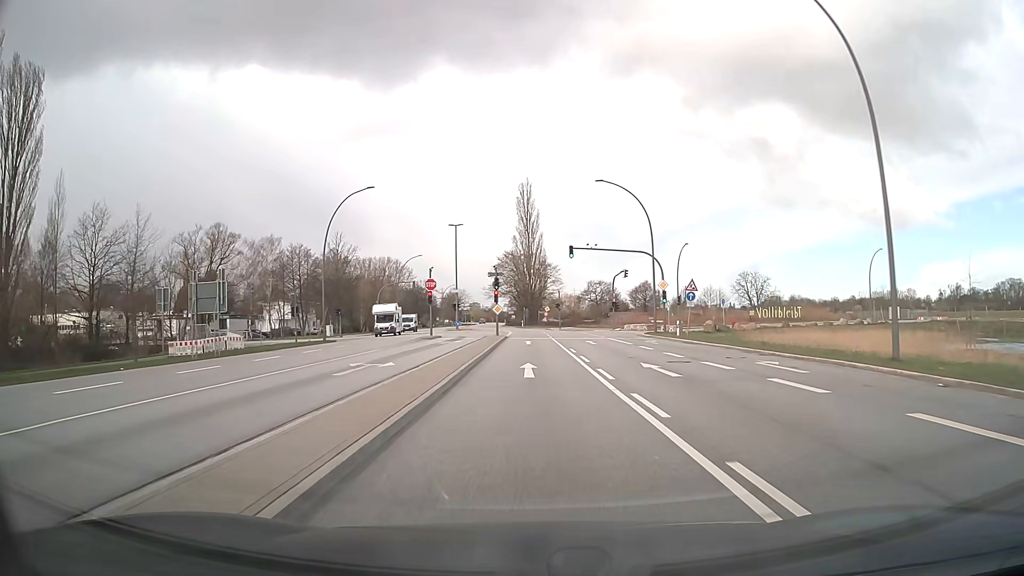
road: secondary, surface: asphalt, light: Day
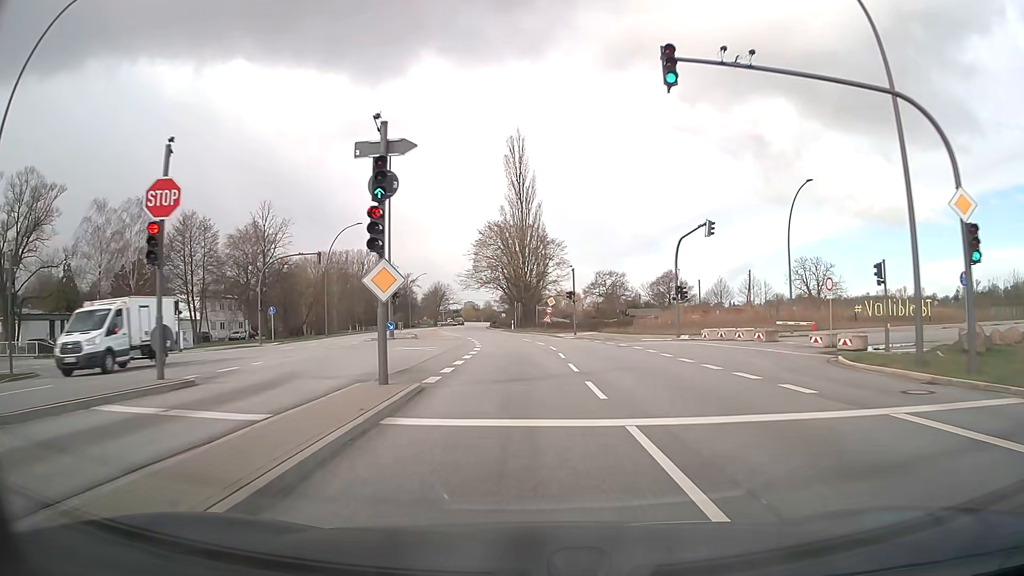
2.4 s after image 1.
(+0.1, +37.1) m; 0°
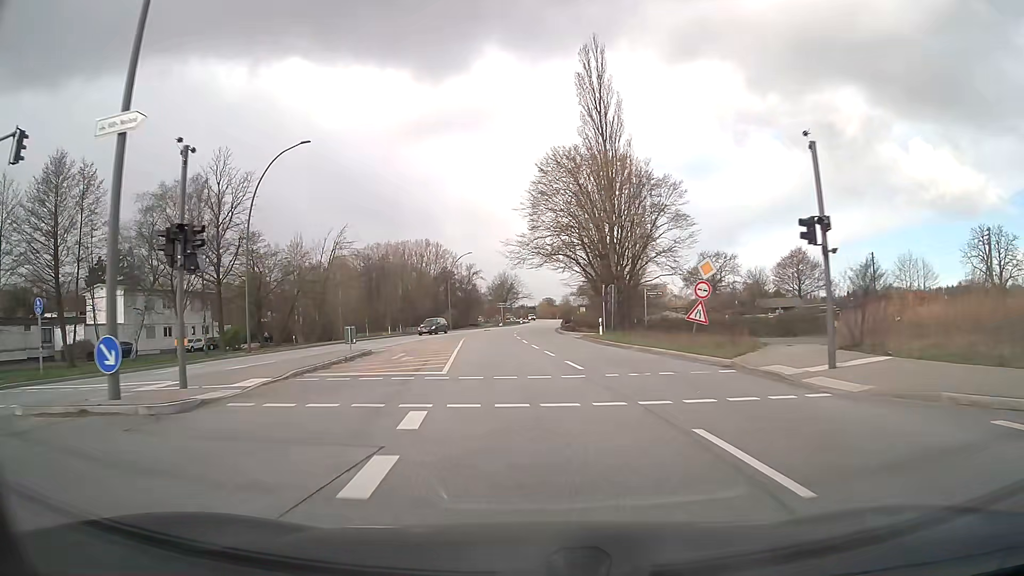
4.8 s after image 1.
(-1.2, +36.0) m; -6°
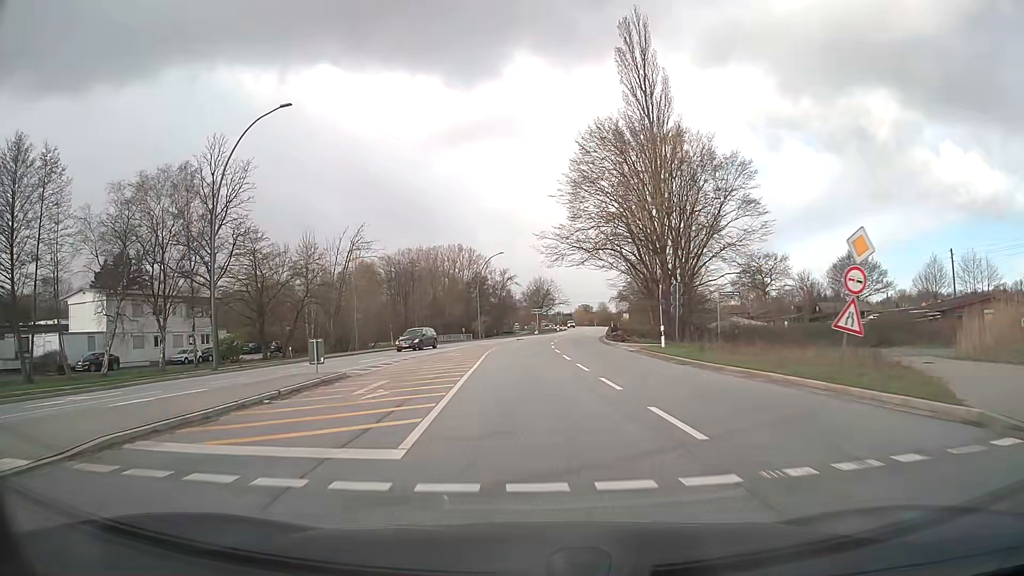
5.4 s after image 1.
(-0.3, +8.9) m; -3°
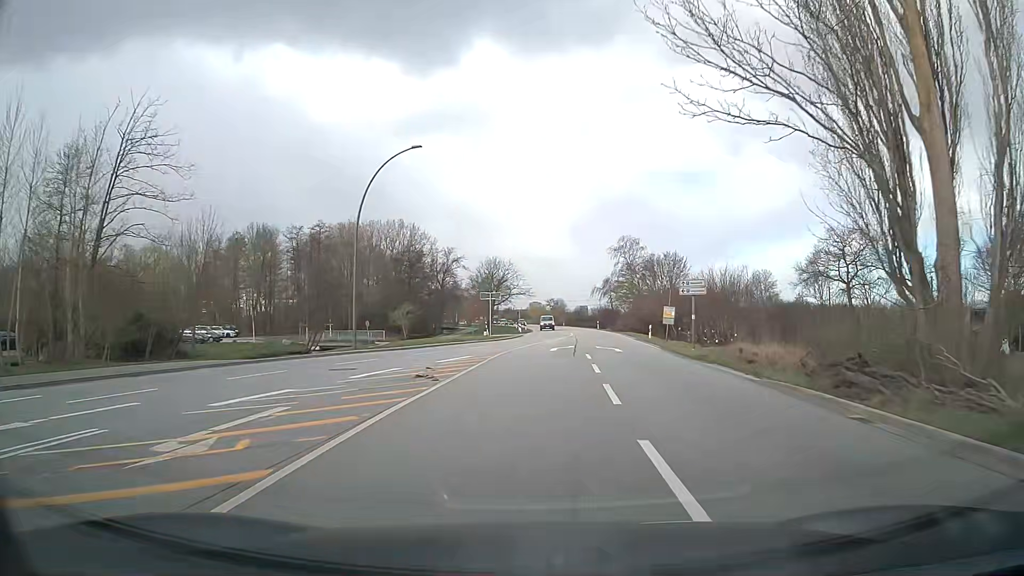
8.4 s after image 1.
(-0.3, +45.3) m; +3°
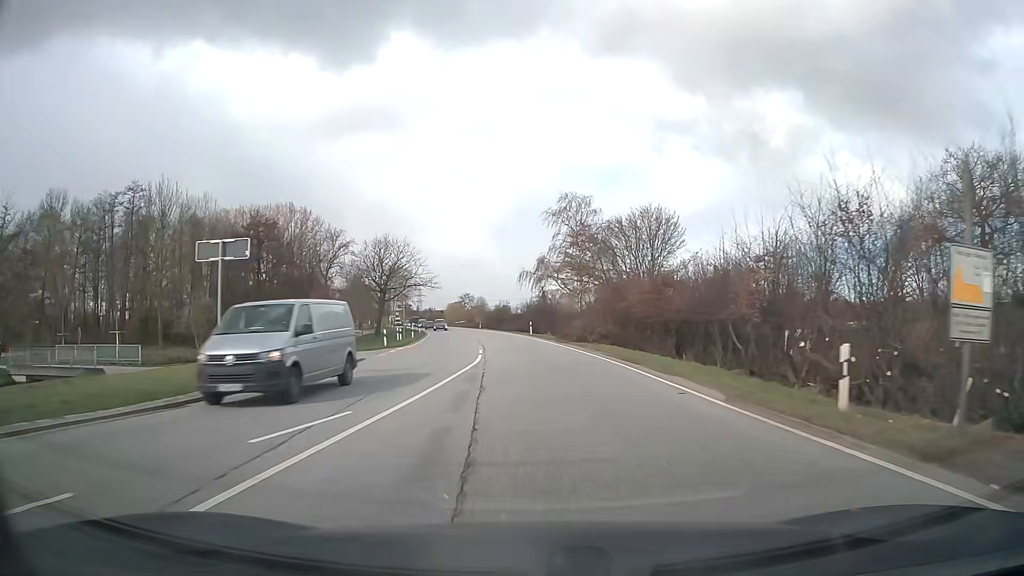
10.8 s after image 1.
(+3.0, +37.5) m; +7°
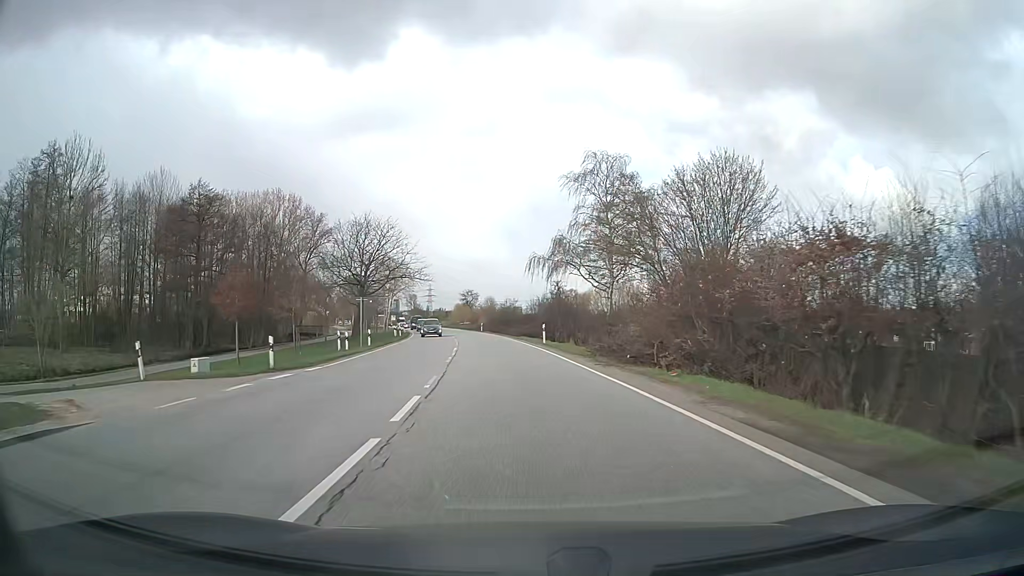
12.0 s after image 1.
(-0.1, +19.1) m; -1°
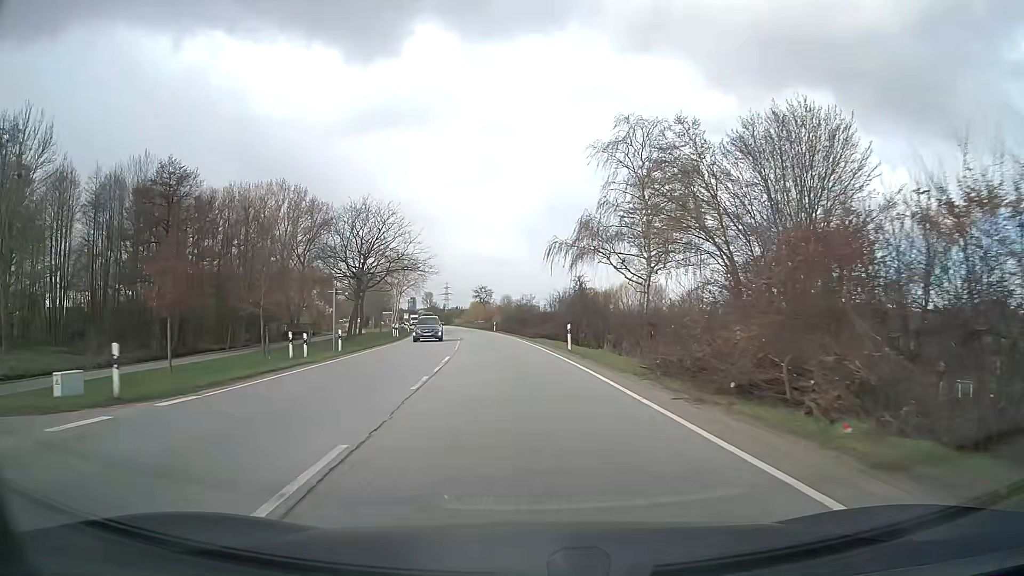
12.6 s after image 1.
(-0.1, +9.6) m; -1°
(0, +10) (-1, +20) (-1, +30) (-2, +40) (-3, +50) (-4, +60) (-5, +70) (-7, +80) (-8, +90) (-10, +99) m
